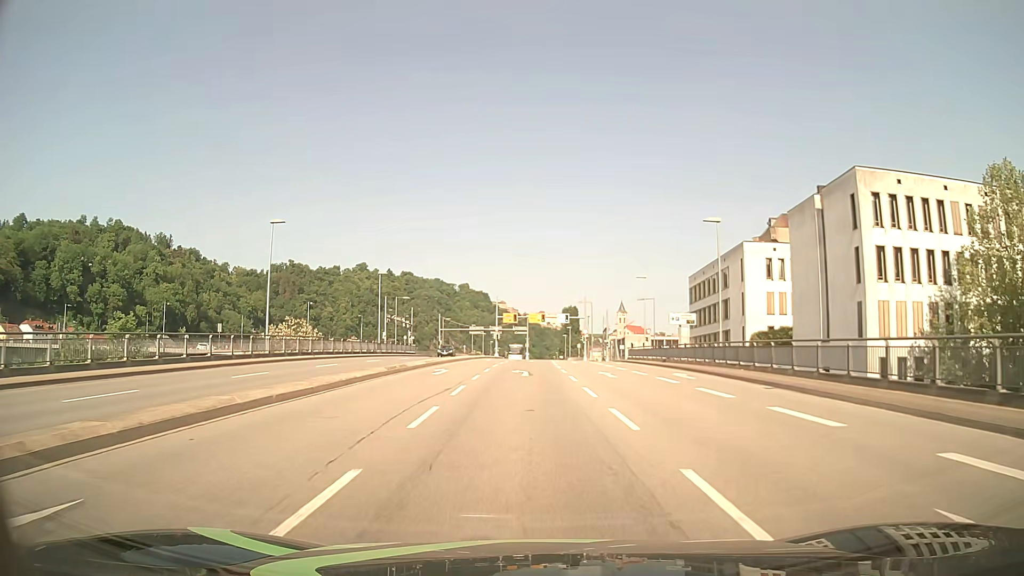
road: primary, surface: asphalt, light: Day
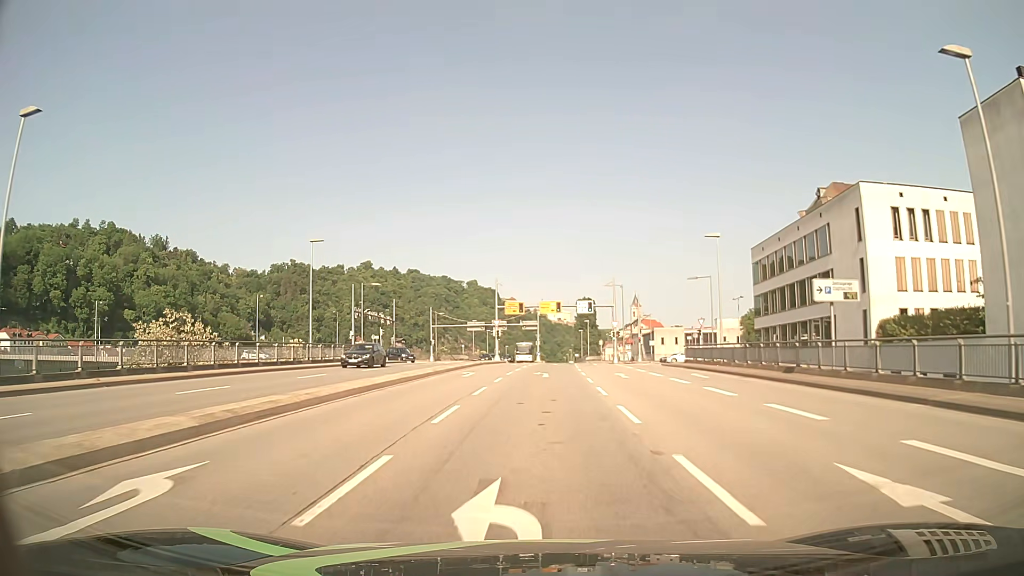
(-0.2, +22.8) m; -1°
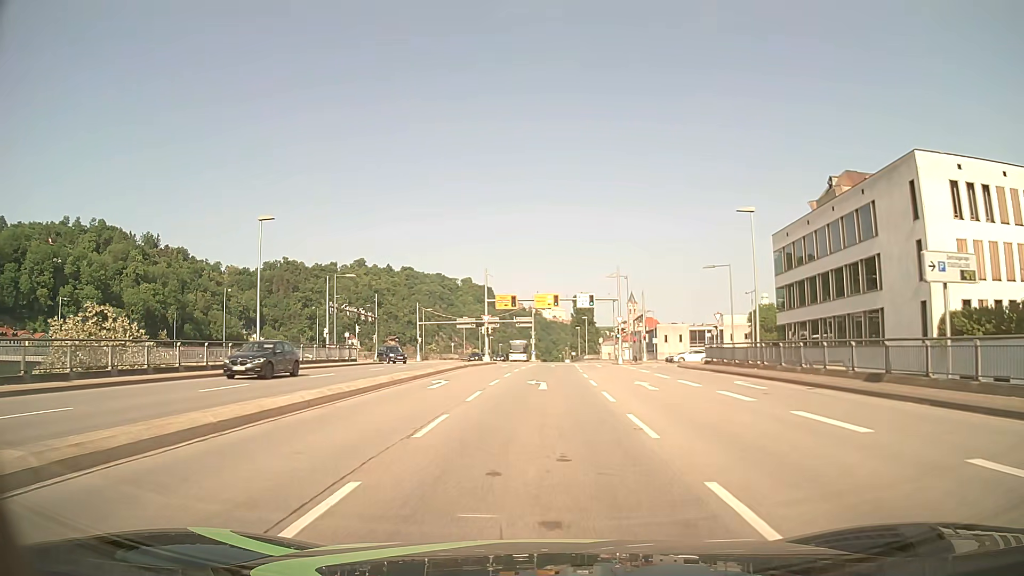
(0.0, +7.7) m; 0°
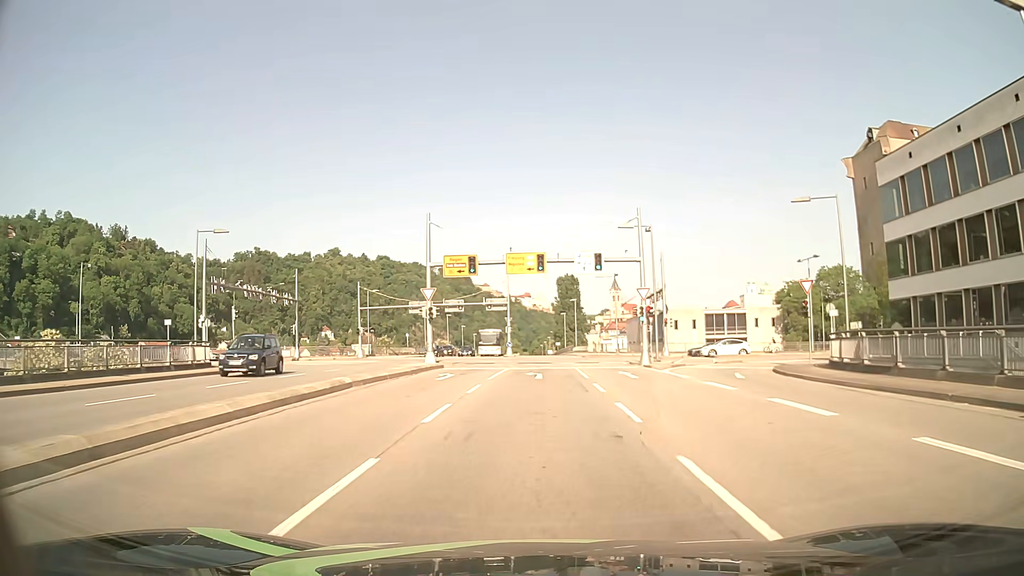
(+0.3, +22.9) m; +2°
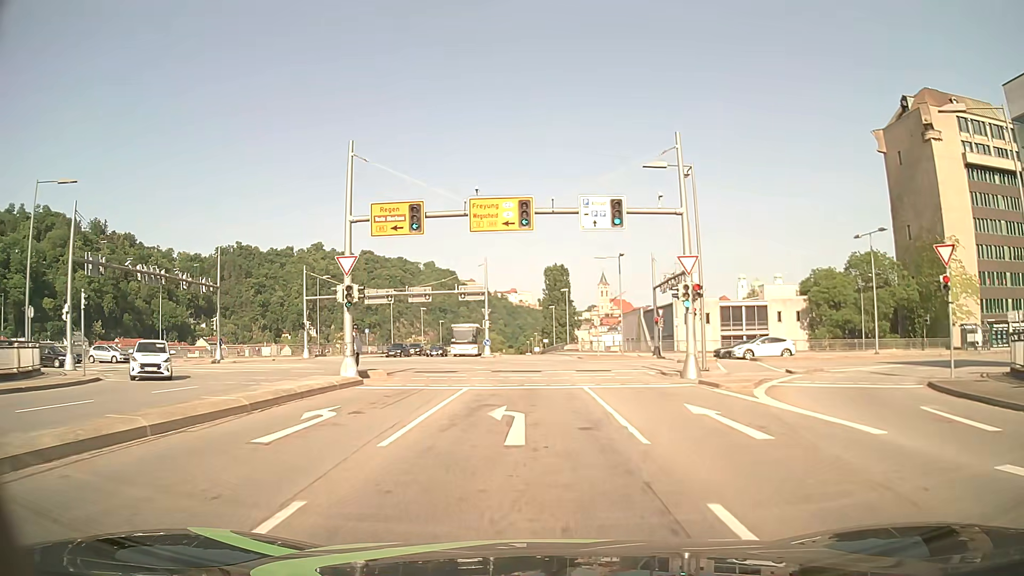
(+0.1, +13.9) m; +1°
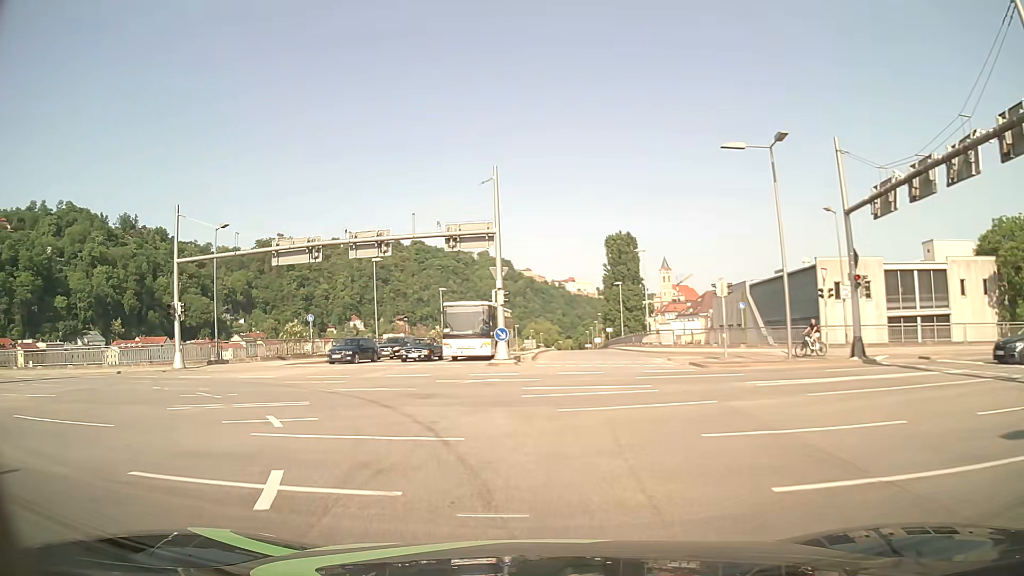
(+0.1, +29.6) m; -4°
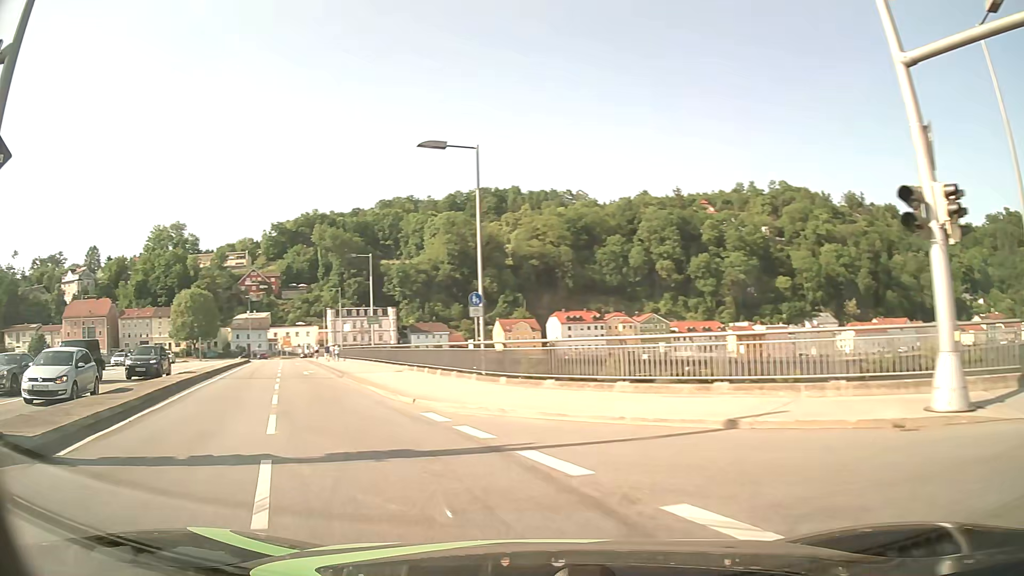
(-11.8, +21.9) m; -65°
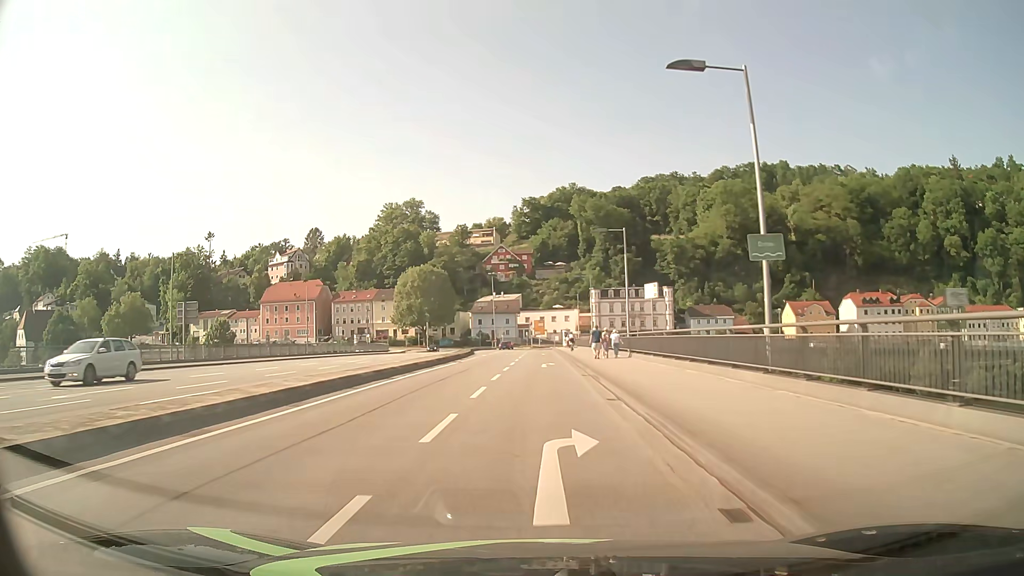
(-10.2, +30.7) m; -22°
(0, +10) (0, +20) (0, +30) (0, +40) (0, +50) (0, +60) (+1, +70) (+1, +80) (+1, +90) (+1, +100) m
